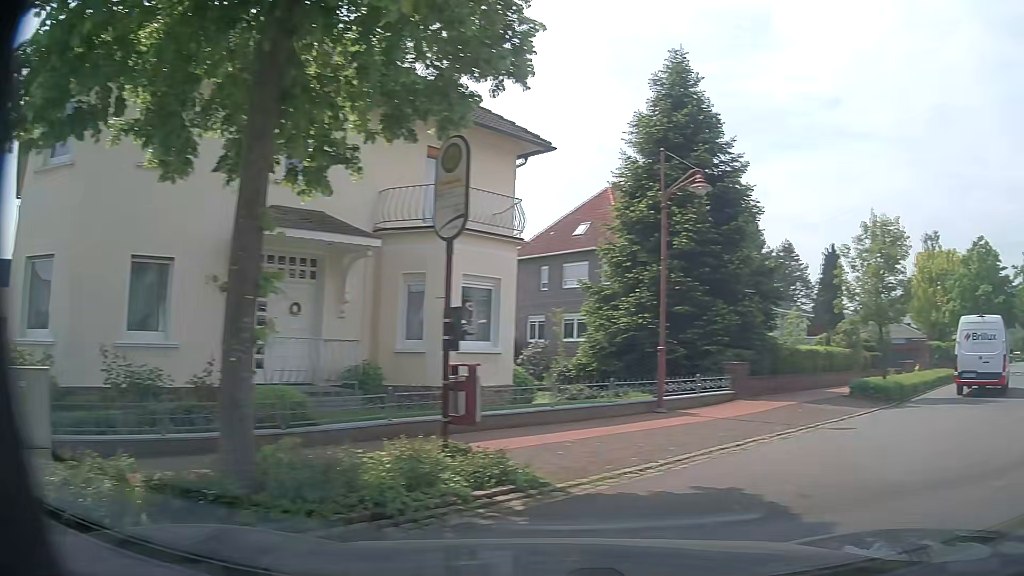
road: residential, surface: asphalt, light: Day
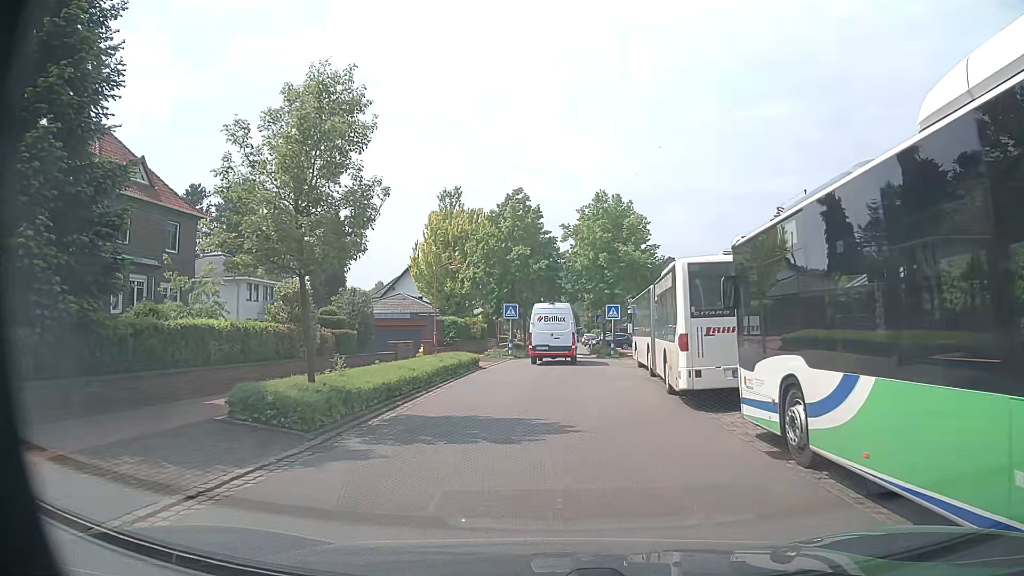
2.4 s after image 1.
(+5.9, +9.5) m; +44°
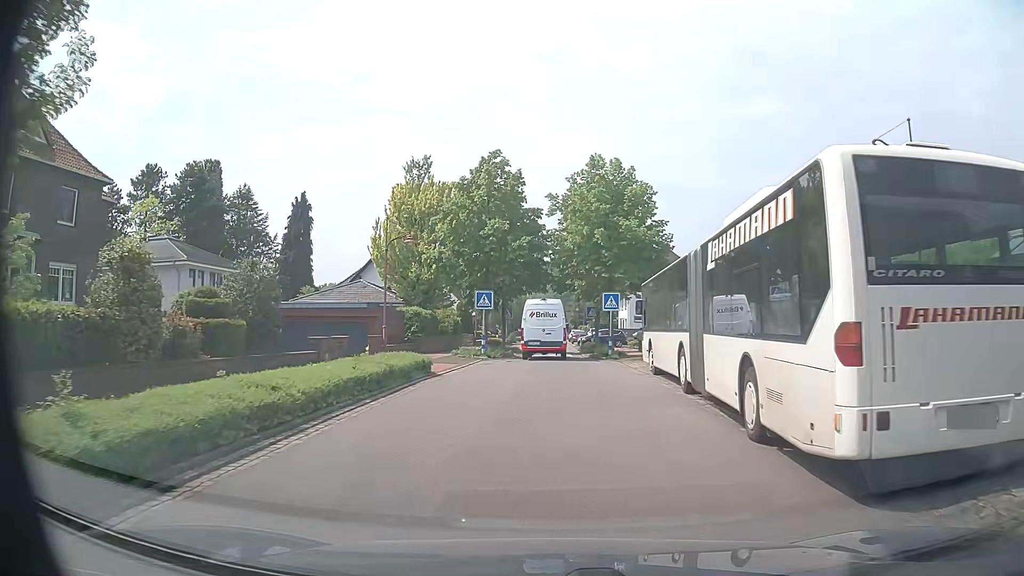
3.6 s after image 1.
(0.0, +7.9) m; 0°
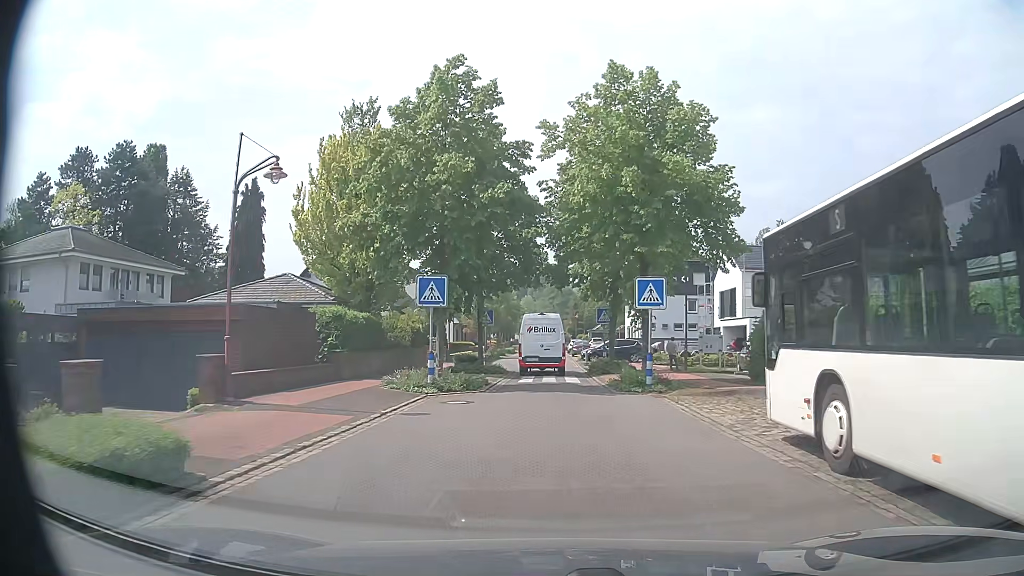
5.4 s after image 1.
(+0.1, +13.4) m; +1°
